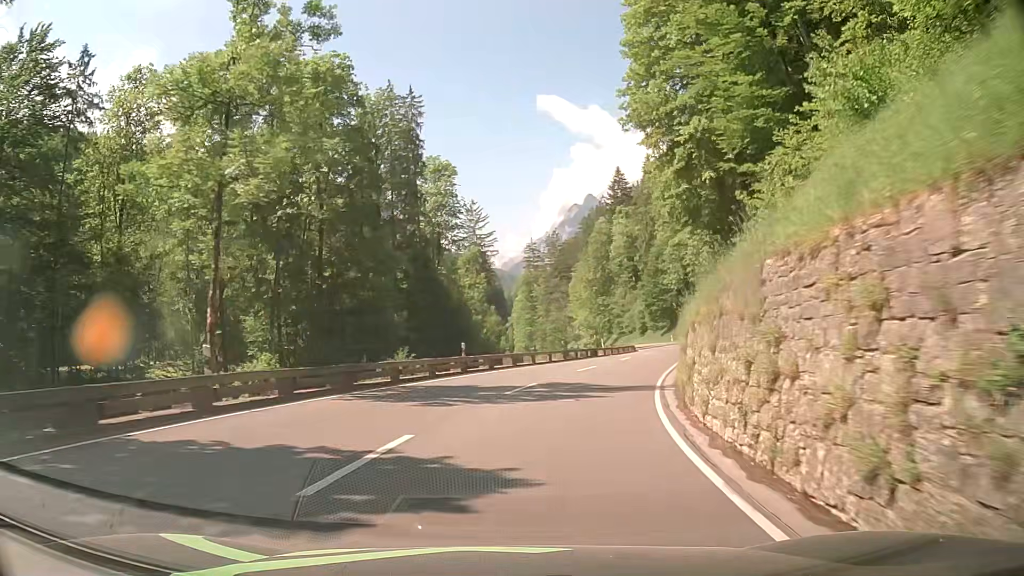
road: primary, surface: asphalt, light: Day
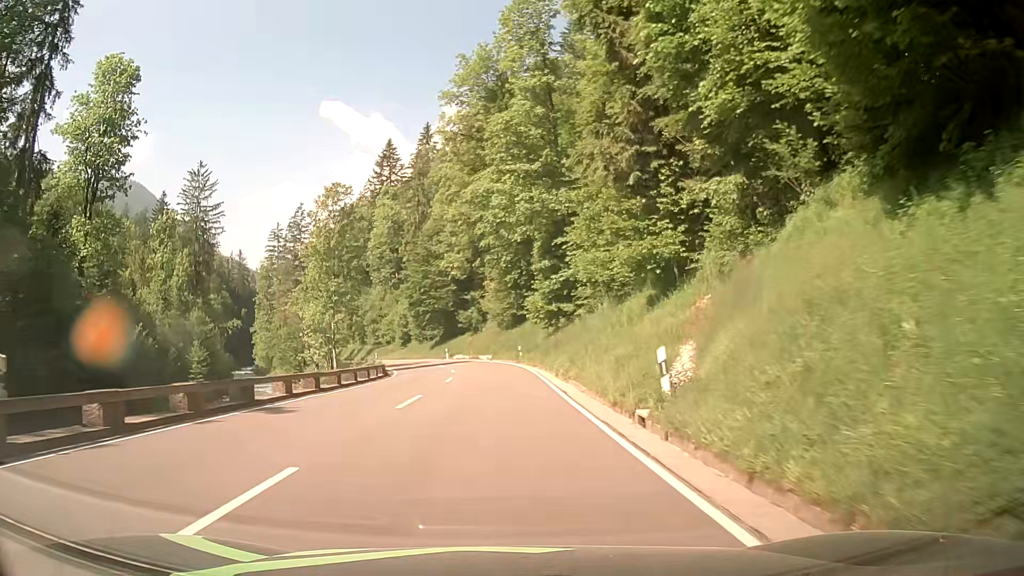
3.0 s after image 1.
(+6.9, +36.9) m; +19°
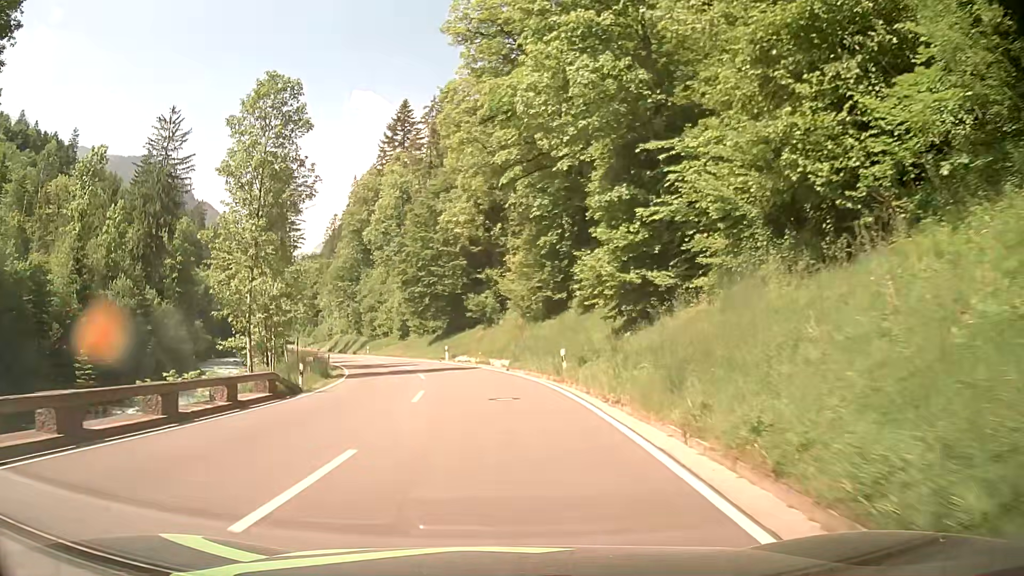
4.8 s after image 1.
(-0.3, +22.8) m; -1°
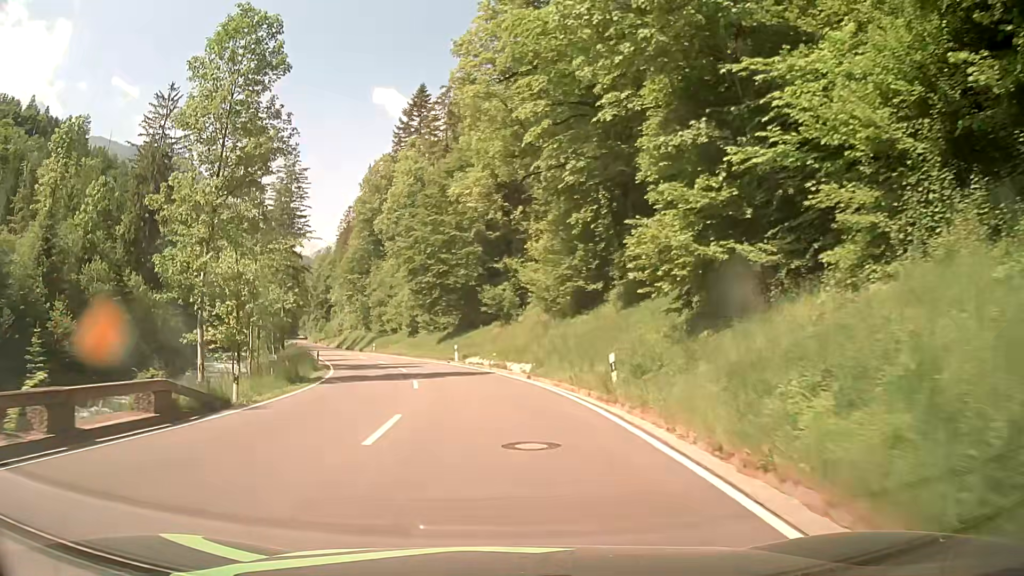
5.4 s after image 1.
(-0.1, +7.6) m; -2°
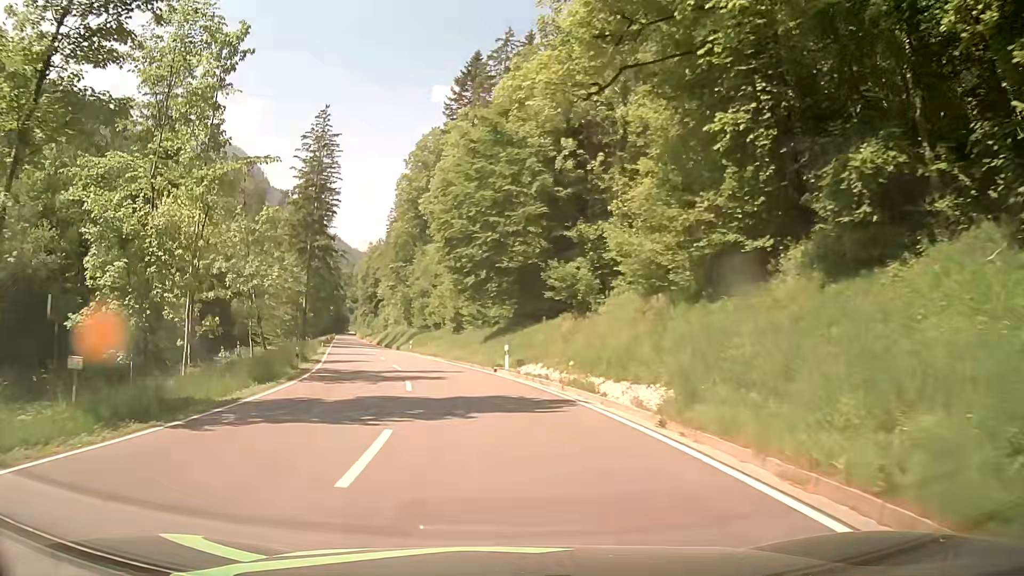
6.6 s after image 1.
(-0.6, +15.2) m; -4°
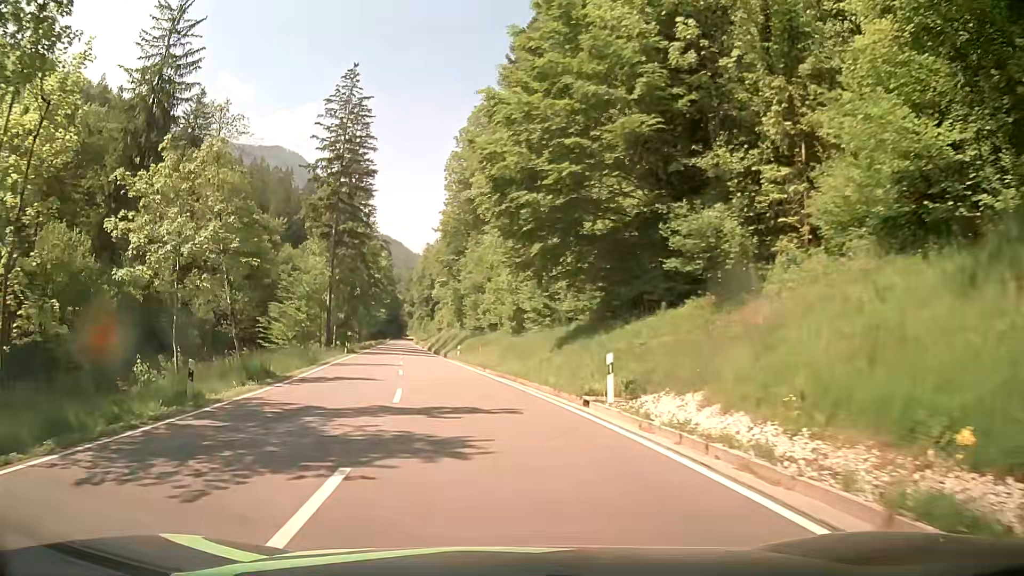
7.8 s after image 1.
(-0.8, +15.2) m; -6°
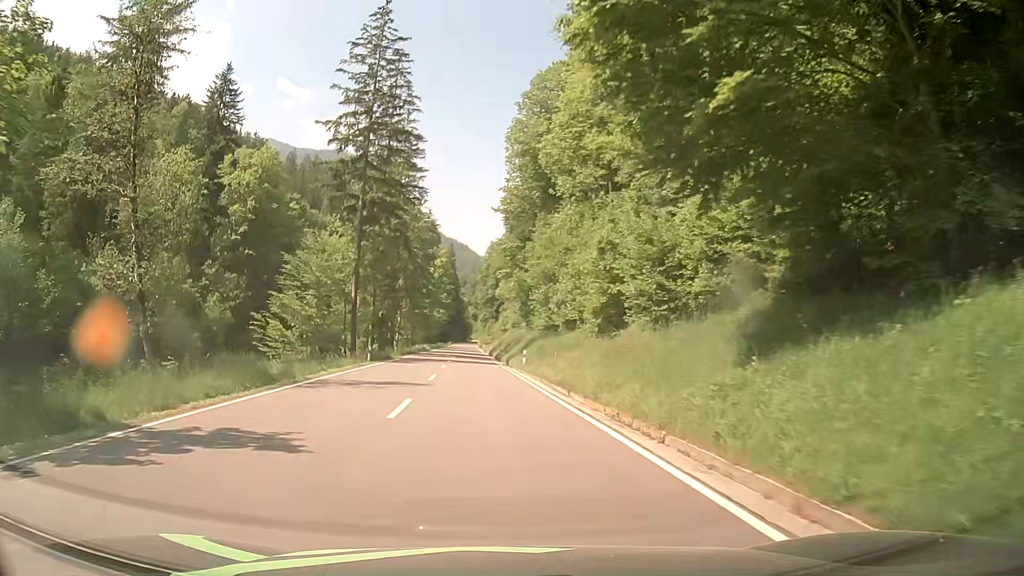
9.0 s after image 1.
(-0.6, +15.2) m; -5°
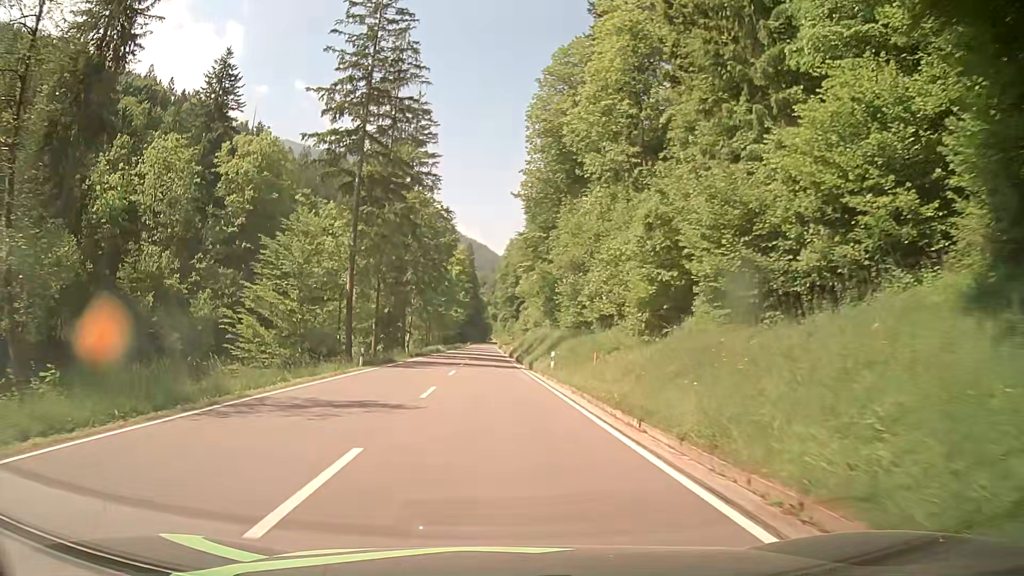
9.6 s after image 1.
(-0.2, +7.7) m; -2°
(0, +10) (0, +20) (-1, +30) (-1, +40) (-1, +50) (-1, +60) (-2, +70) (-2, +80) (-2, +90) (-3, +100) m
